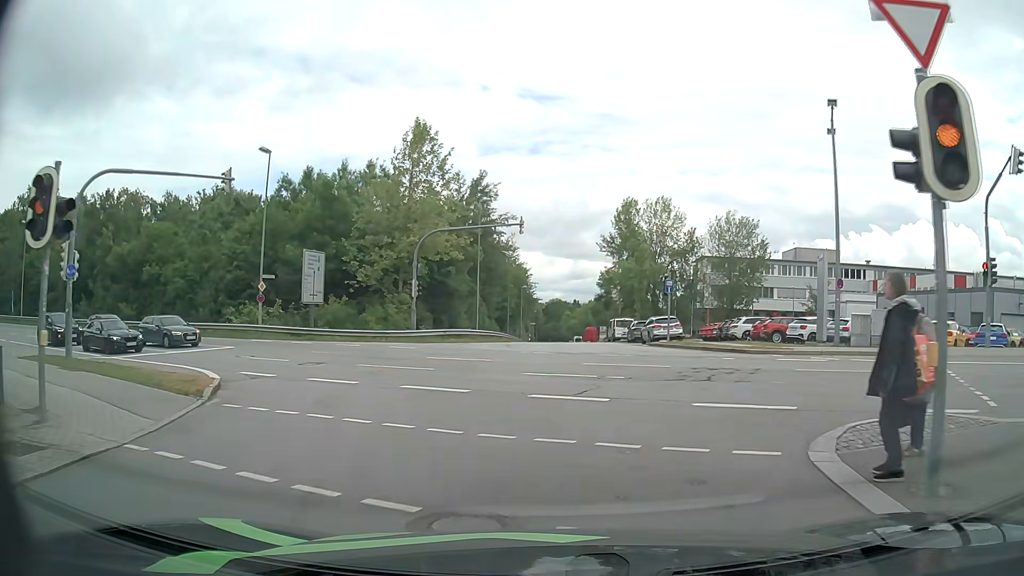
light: Day
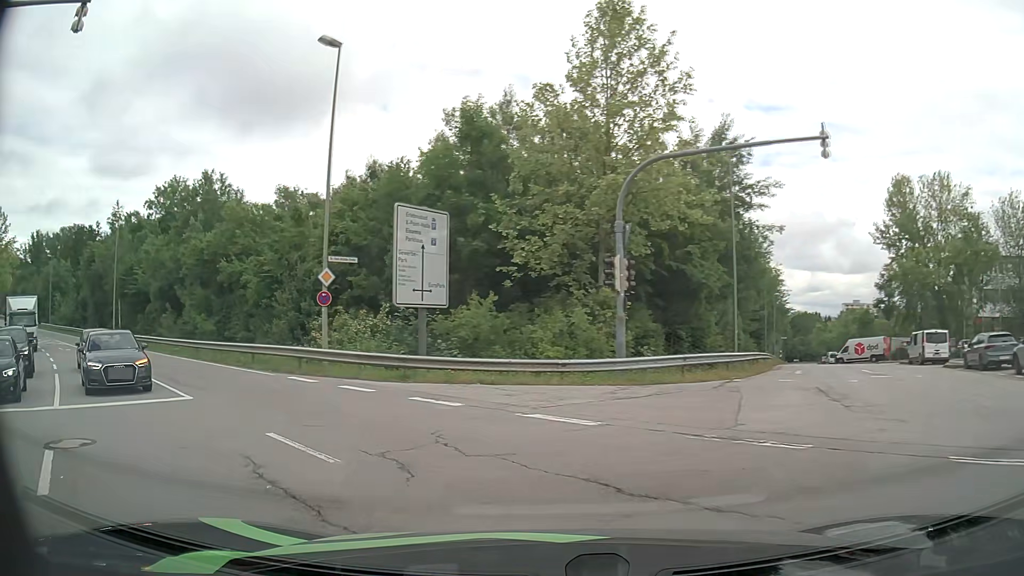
(-2.0, +17.9) m; -18°
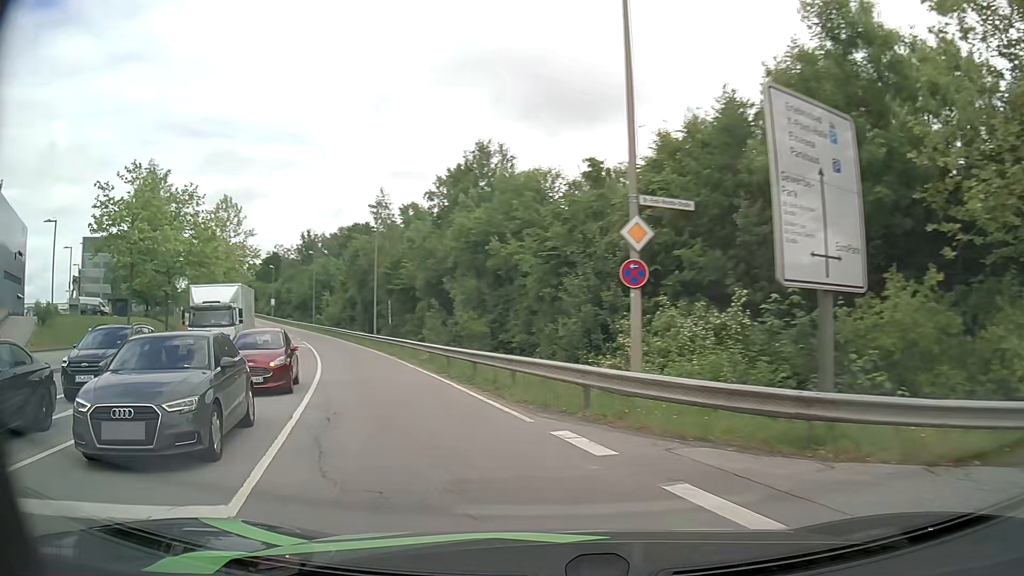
(-2.3, +9.2) m; -28°
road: secondary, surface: asphalt
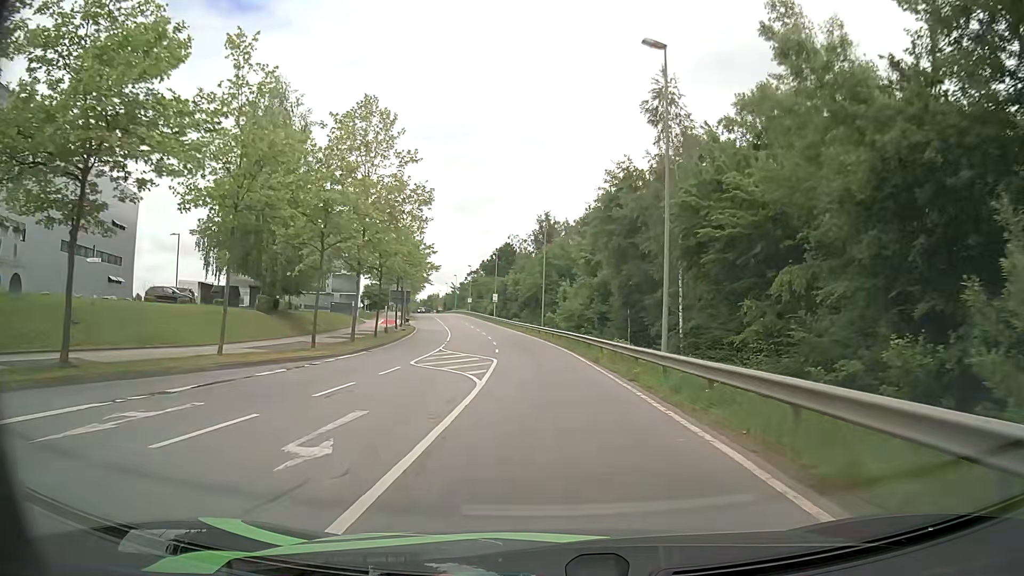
(-8.7, +29.3) m; -22°
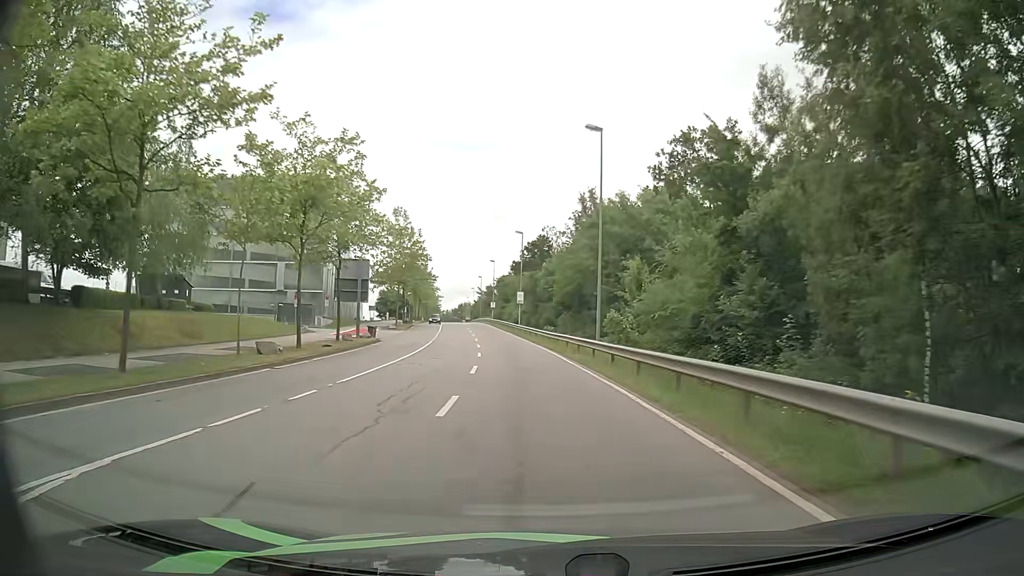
(-0.9, +30.8) m; -4°
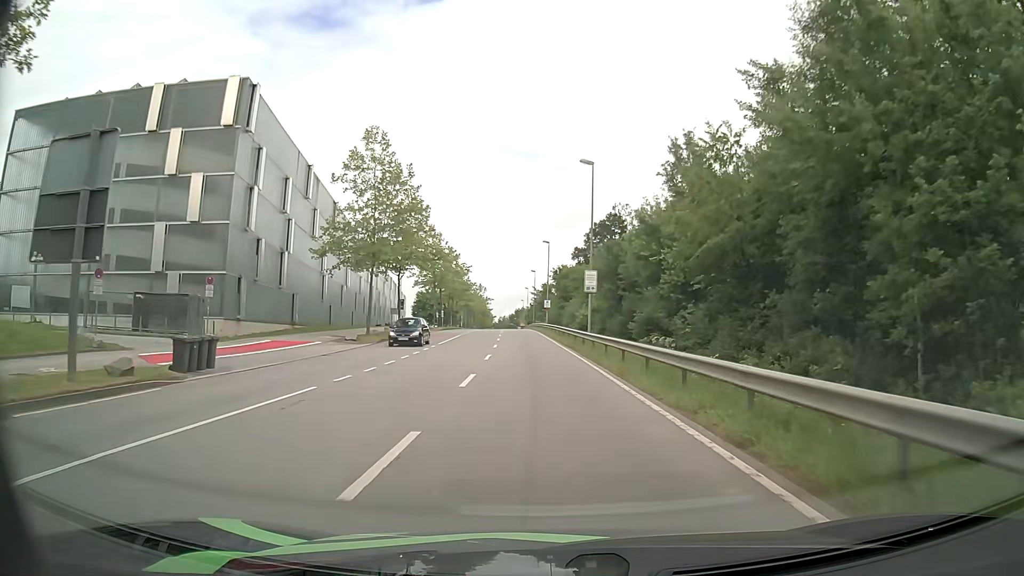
(-1.6, +32.1) m; -5°
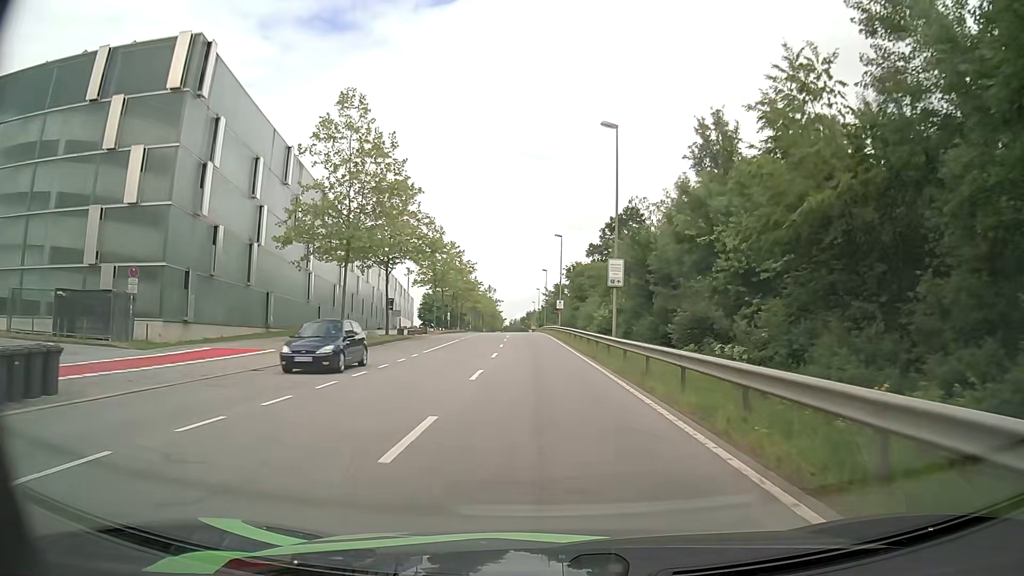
(-0.1, +7.6) m; -1°
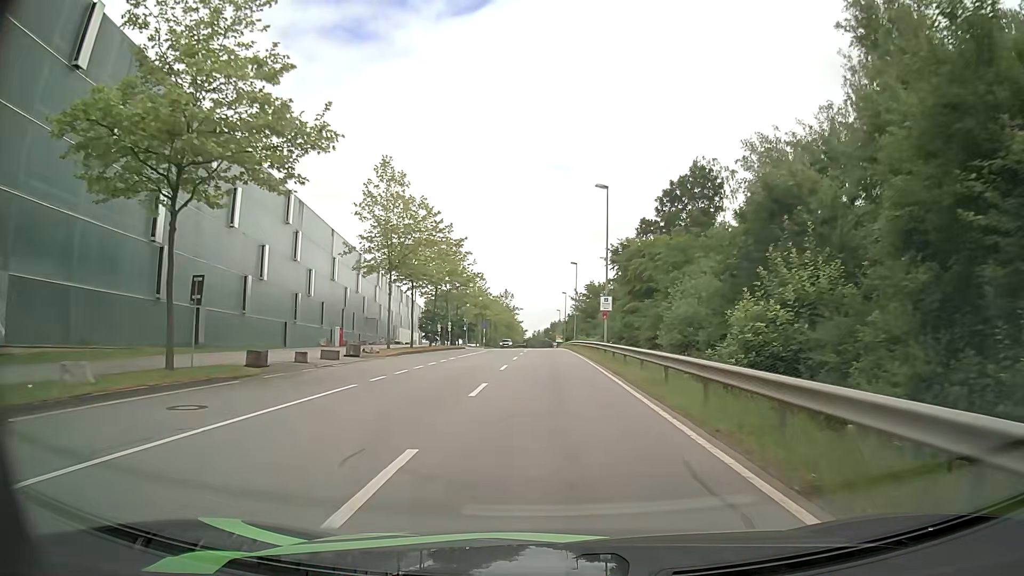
(-0.7, +29.4) m; -2°
(0, +10) (0, +20) (0, +30) (0, +40) (0, +50) (0, +60) (0, +70) (0, +80) (-1, +90) (-1, +100) m
